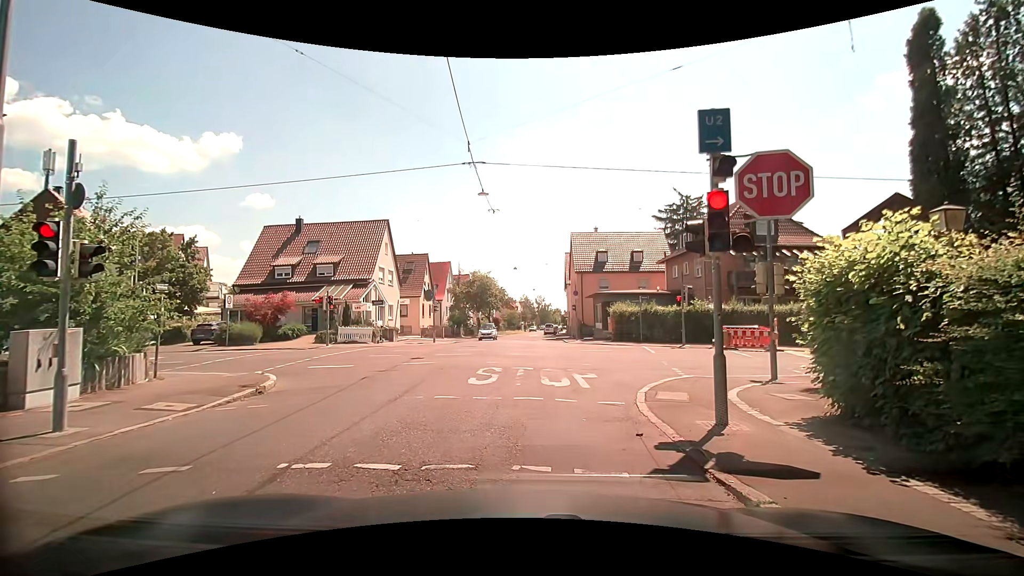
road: tertiary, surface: asphalt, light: Day
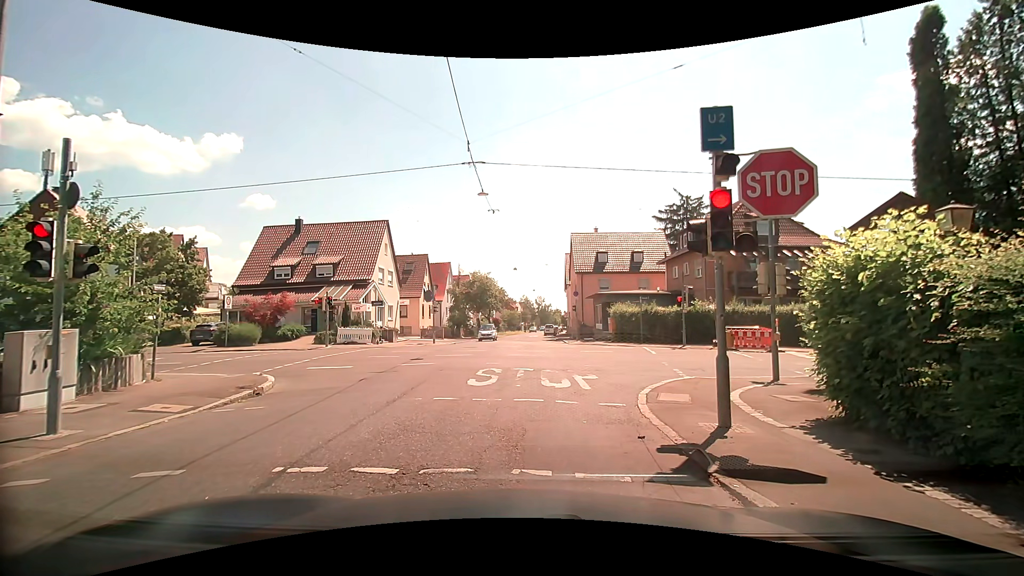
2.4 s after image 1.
(0.0, +0.2) m; 0°
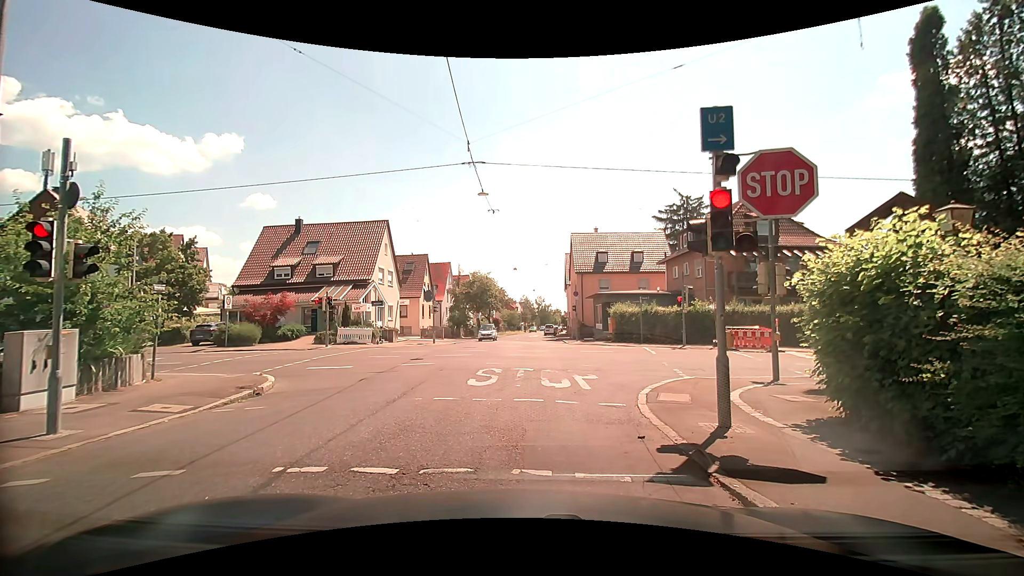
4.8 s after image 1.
(0.0, 0.0) m; 0°
